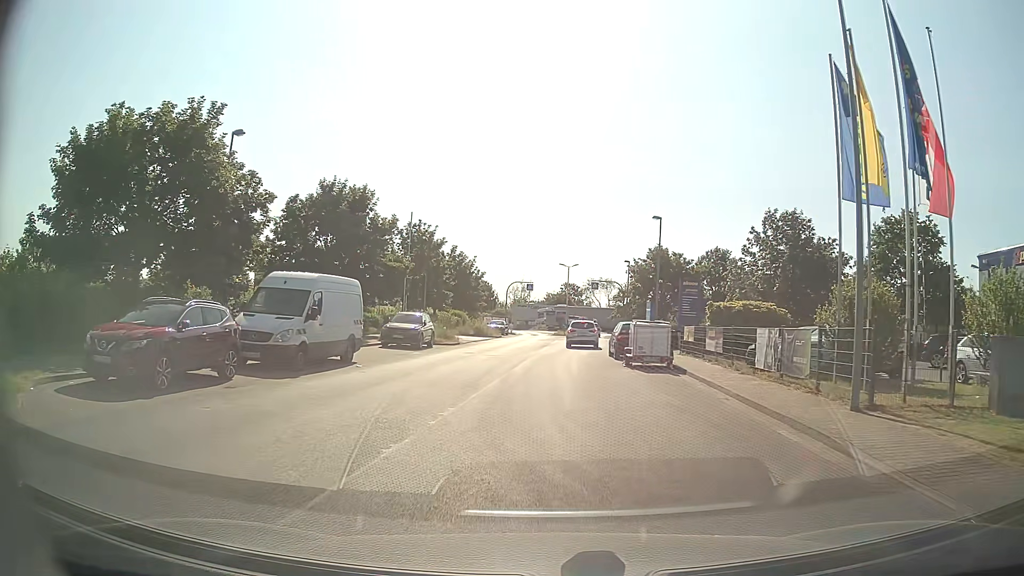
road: unclassified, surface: asphalt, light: Day
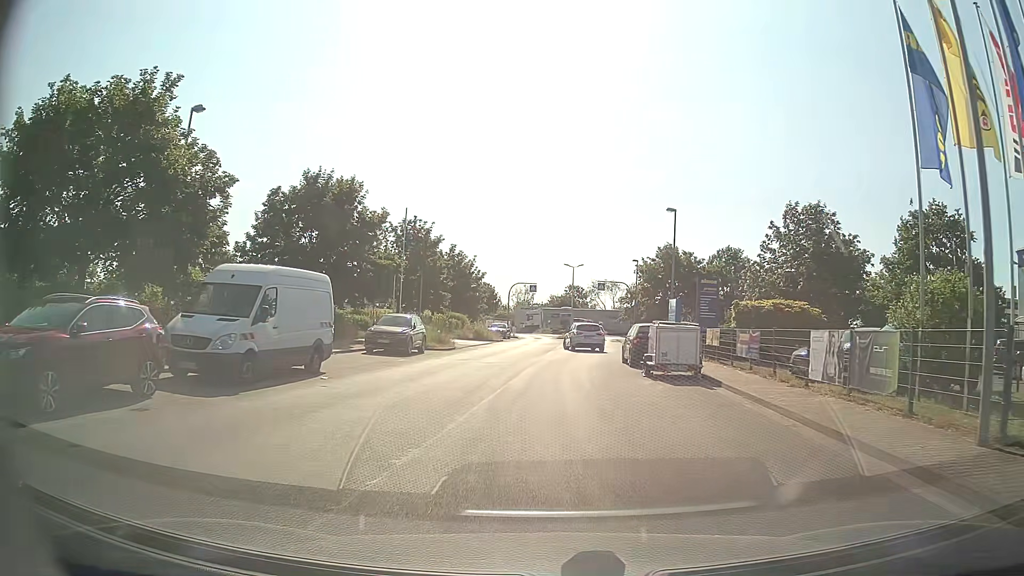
(0.0, +3.5) m; 0°
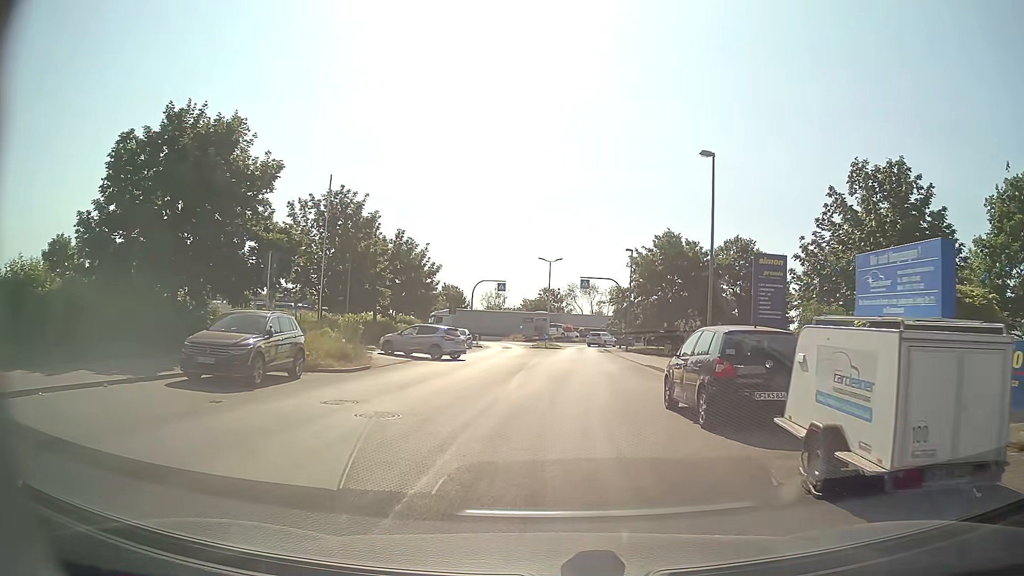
(+0.1, +13.1) m; +1°
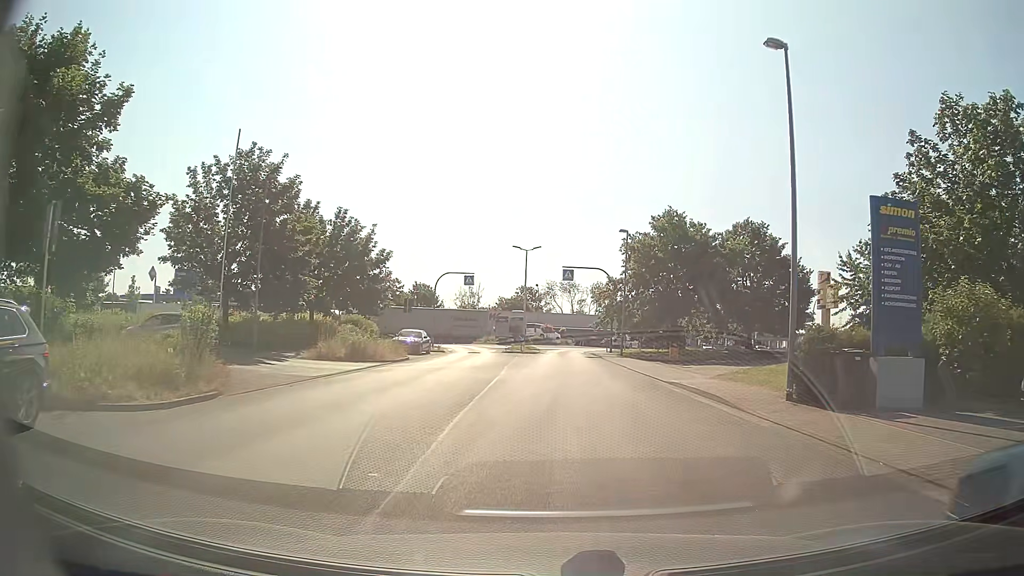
(+0.3, +9.8) m; +3°
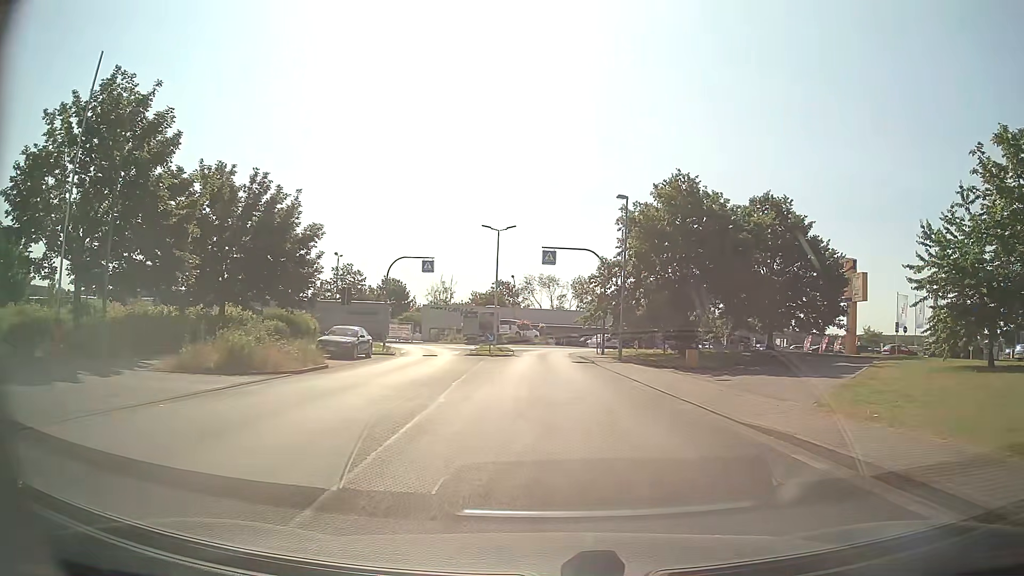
(+0.1, +9.7) m; +1°
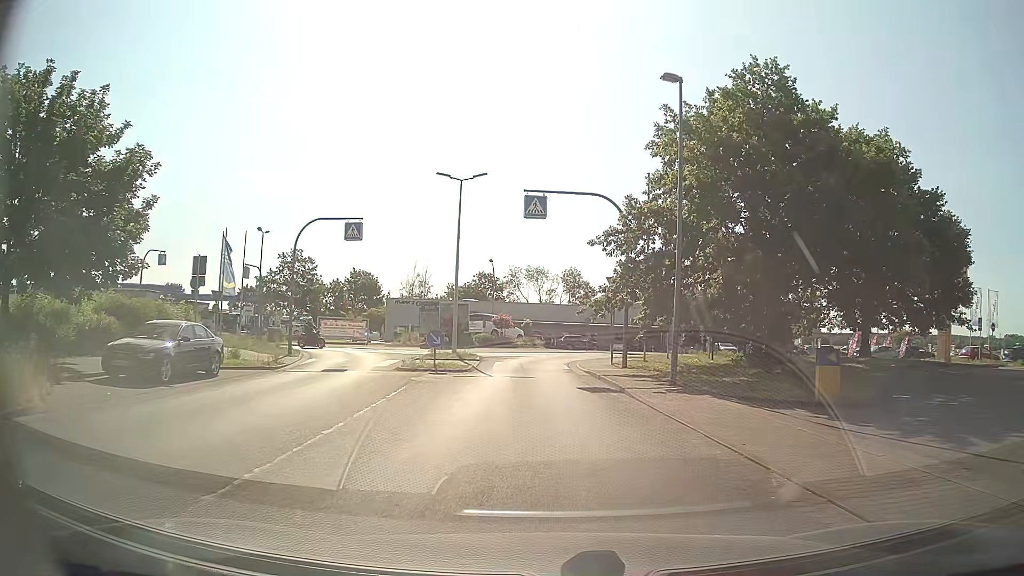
(+0.3, +14.9) m; +2°
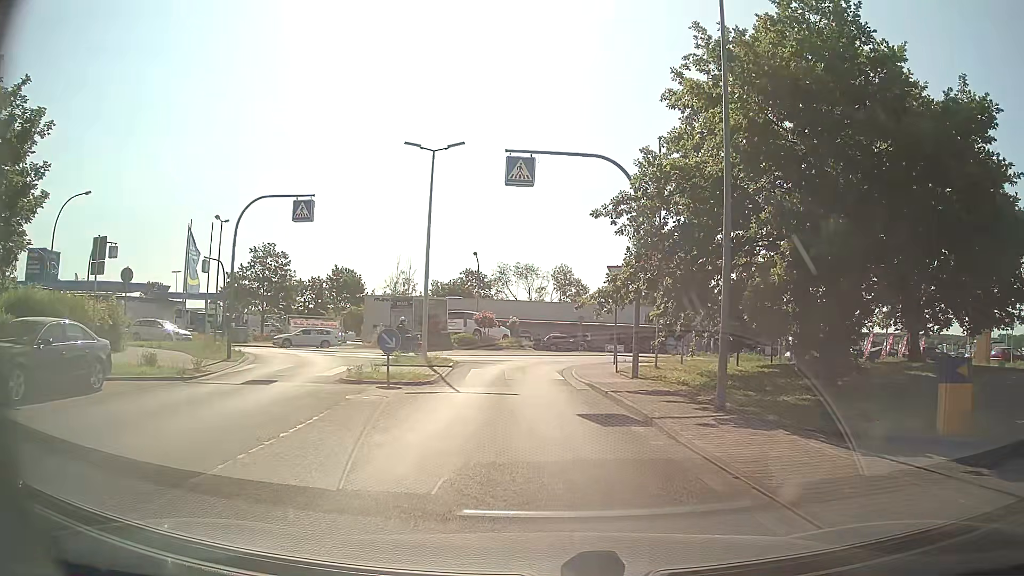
(0.0, +5.1) m; +1°
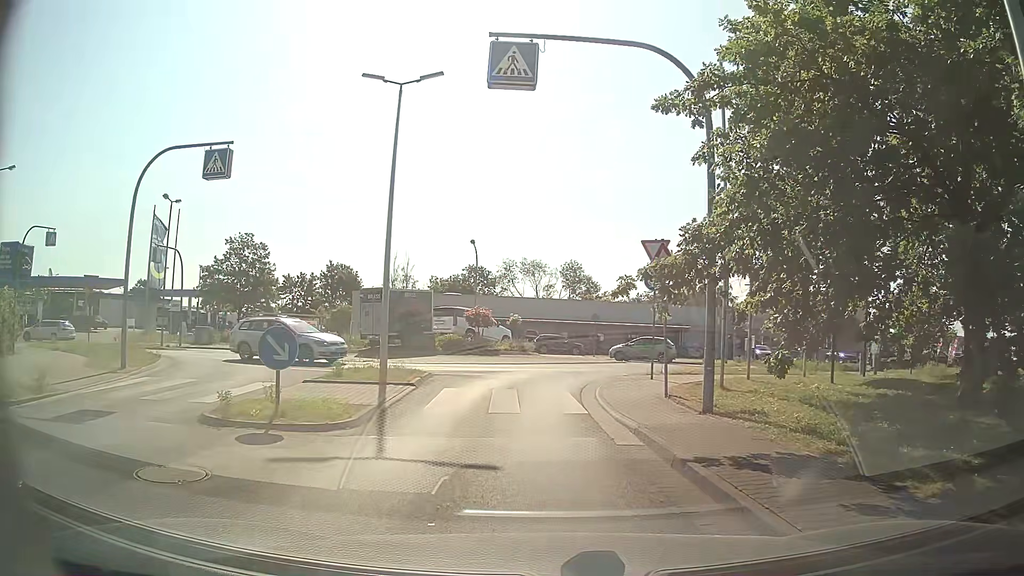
(0.0, +7.2) m; -1°
(0, +10) (0, +20) (+5, +28) (+14, +32) (+24, +34) (+34, +35) (+44, +35) (+54, +36) (+64, +36) (+74, +37) m
